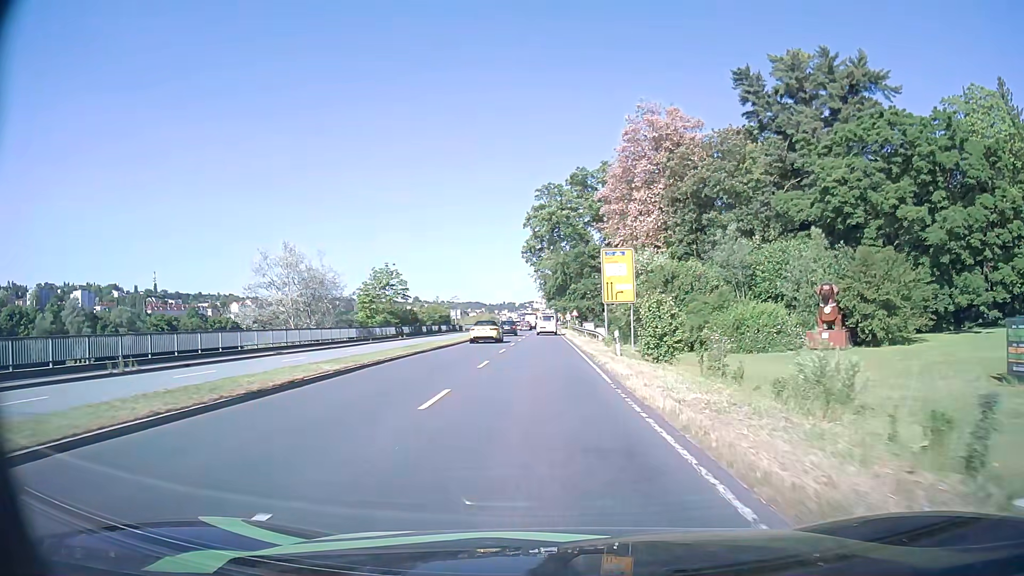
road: primary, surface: asphalt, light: Day
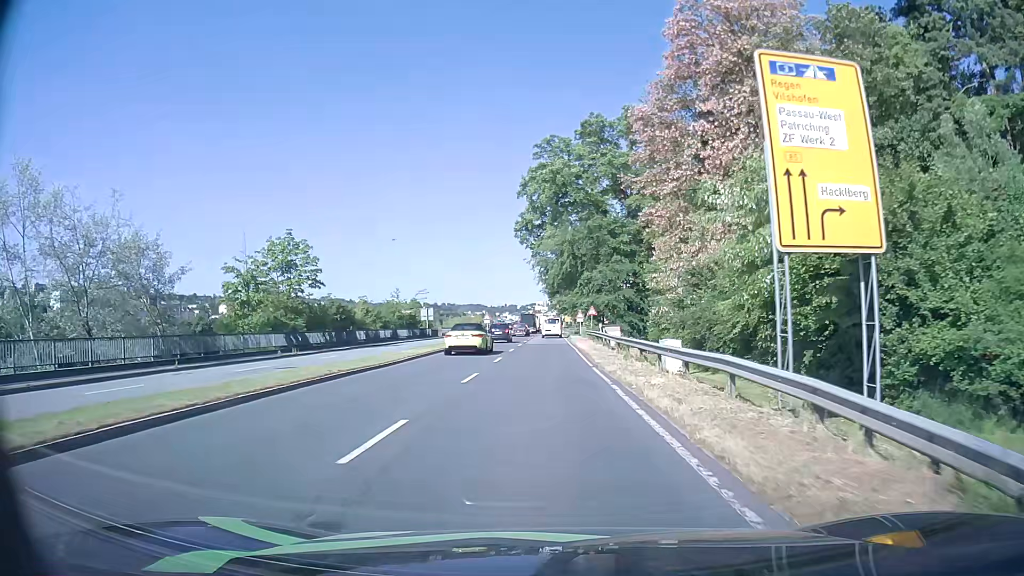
(-0.2, +31.5) m; -1°
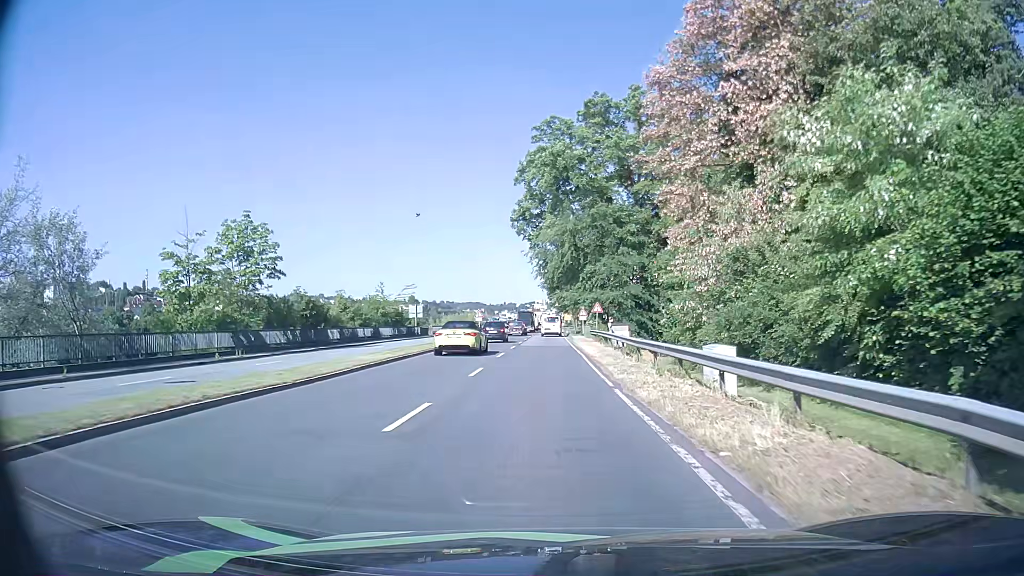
(0.0, +7.4) m; 0°
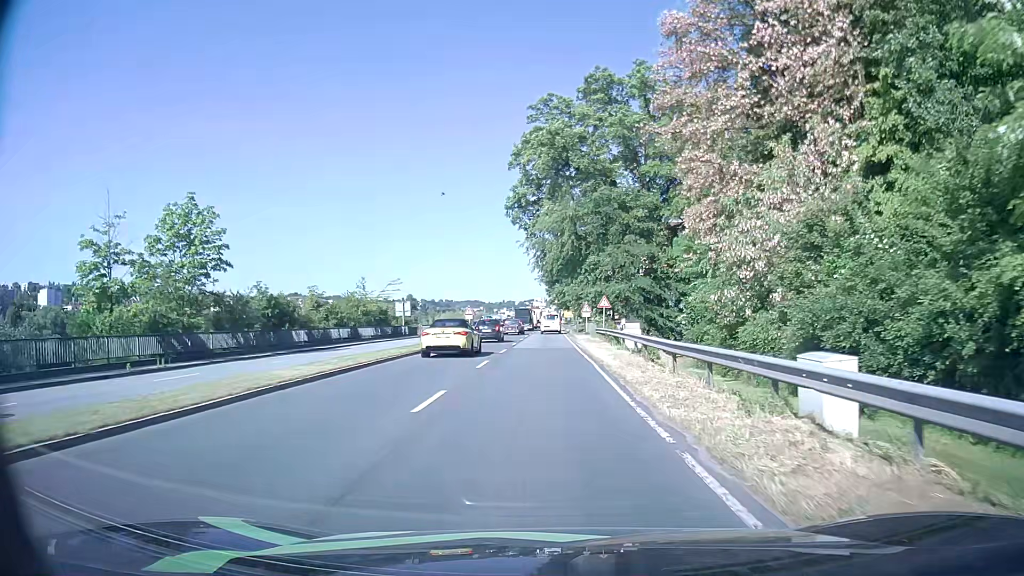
(0.0, +7.1) m; 0°
